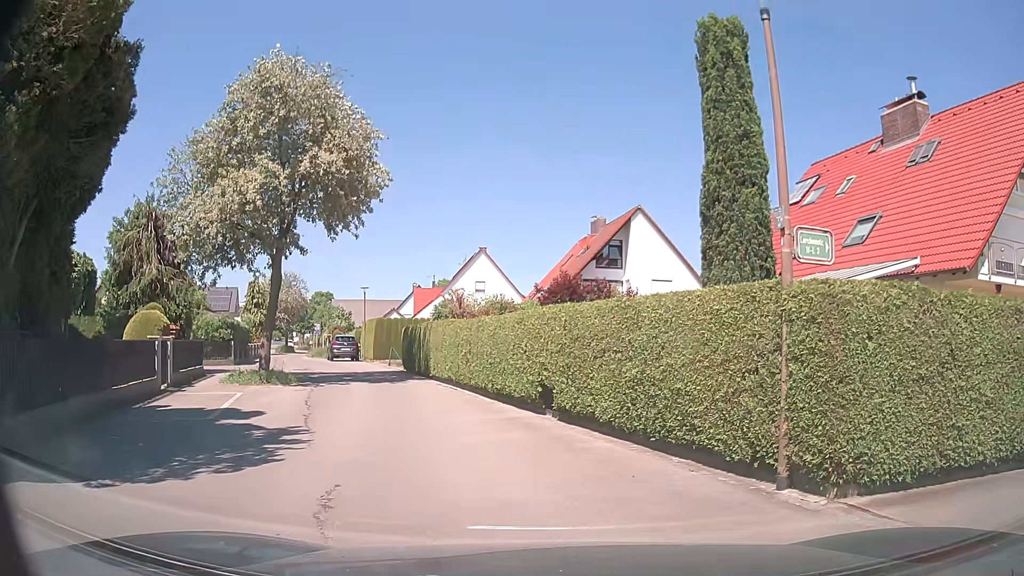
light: Day
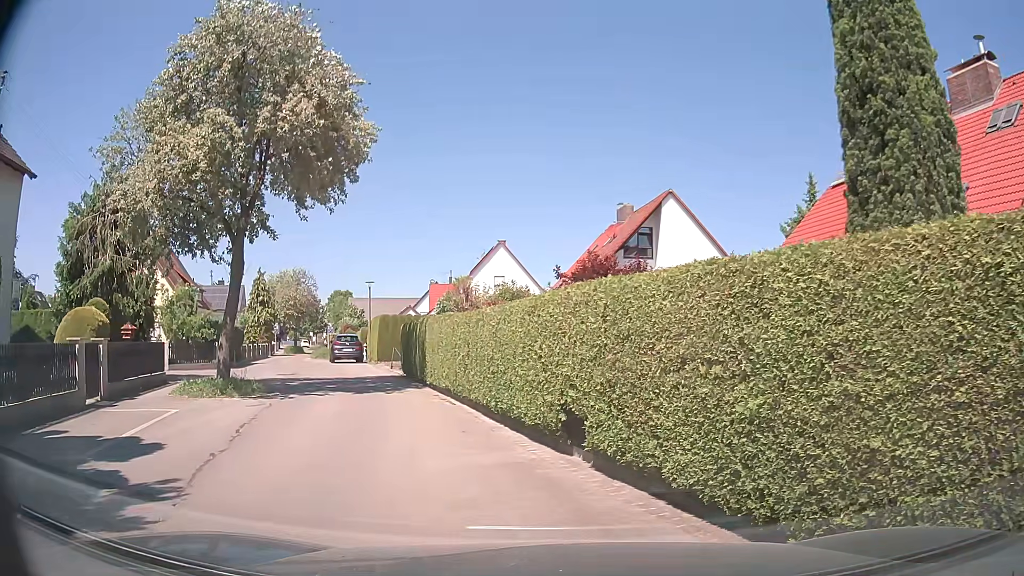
(0.0, +4.2) m; 0°
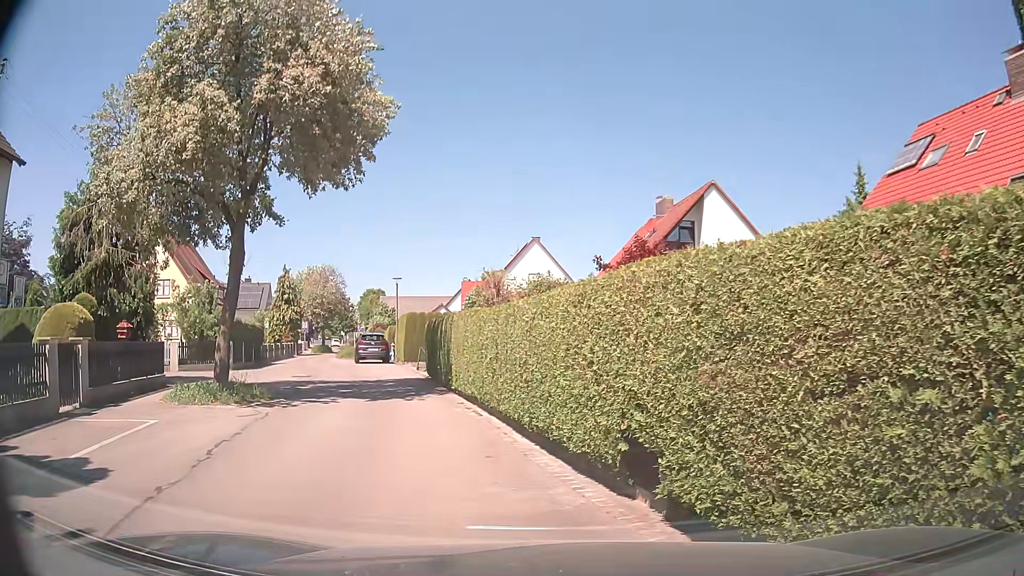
(-0.1, +2.1) m; -3°
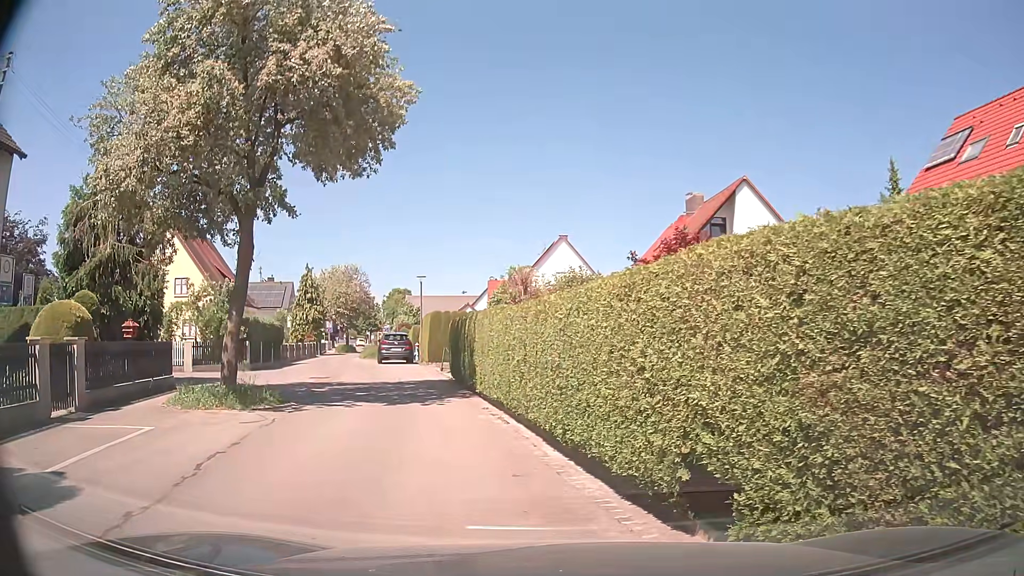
(-0.1, +1.0) m; -4°
